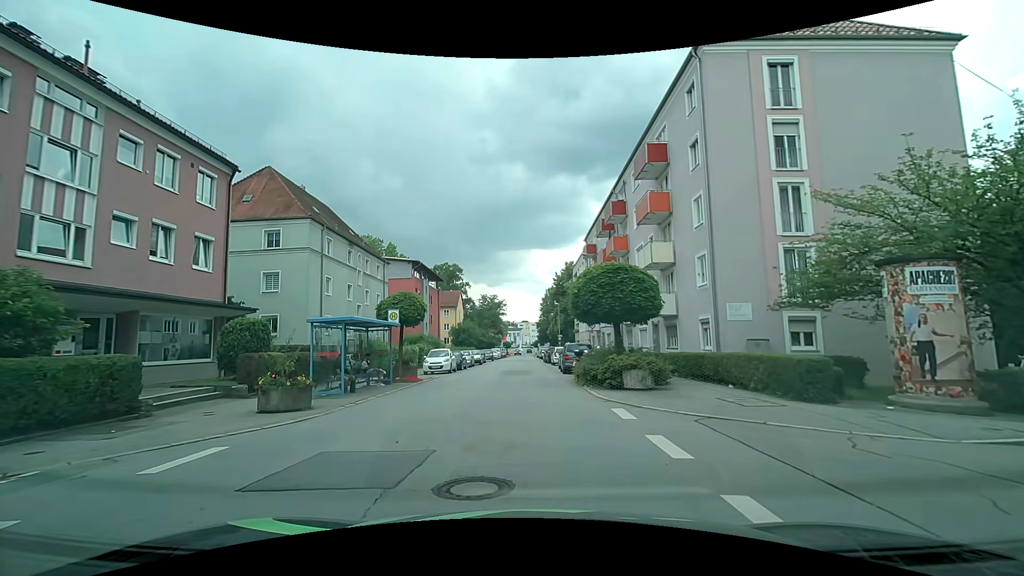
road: tertiary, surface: asphalt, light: Day
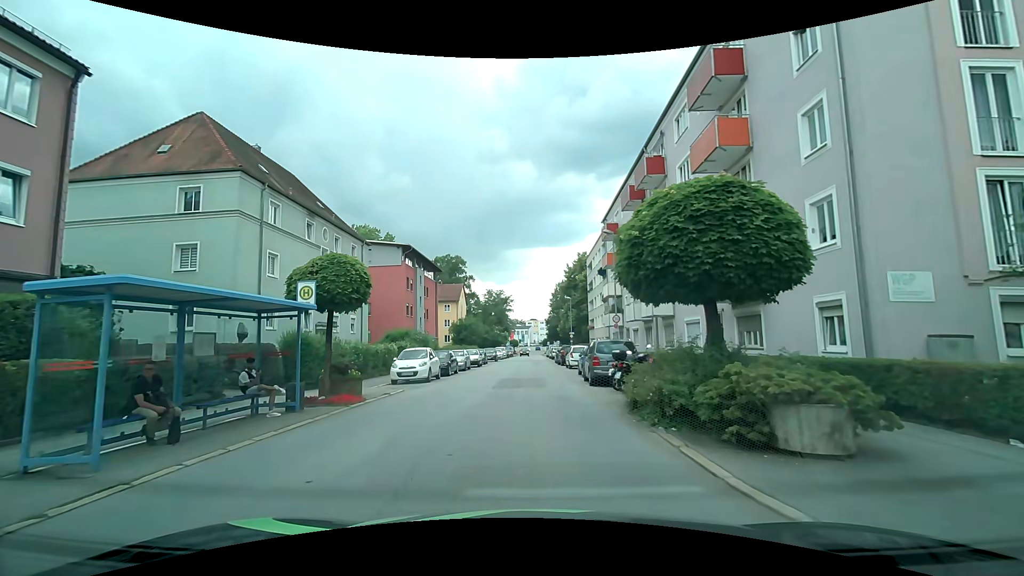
(+0.2, +8.7) m; 0°
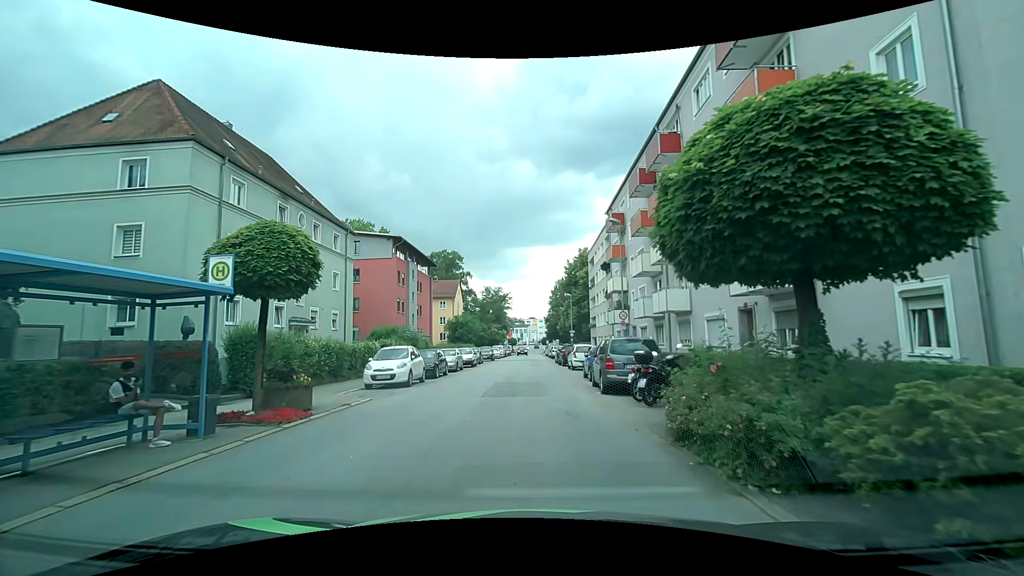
(0.0, +3.3) m; +1°
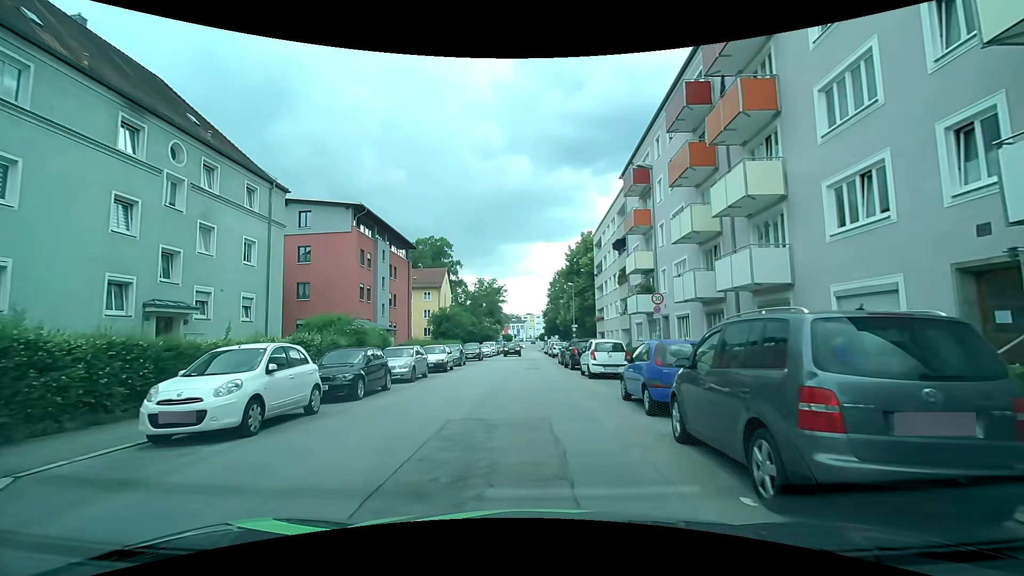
(+0.1, +10.2) m; +1°
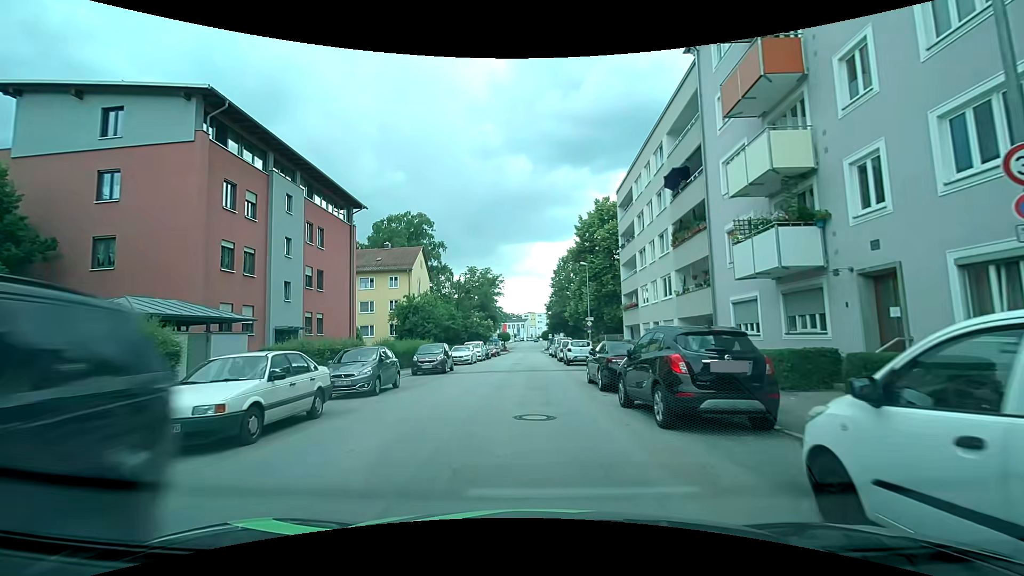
(-0.1, +18.2) m; 0°
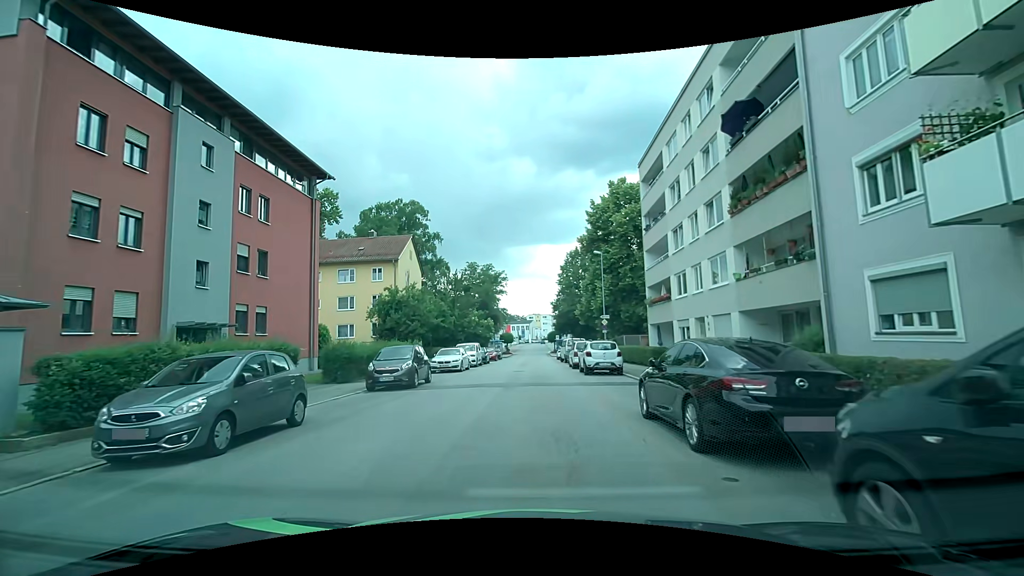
(-0.1, +7.8) m; -1°
(0, +10) (0, +20) (0, +30) (0, +40) (0, +50) (0, +60) (0, +70) (0, +80) (+1, +90) (+1, +100) m
